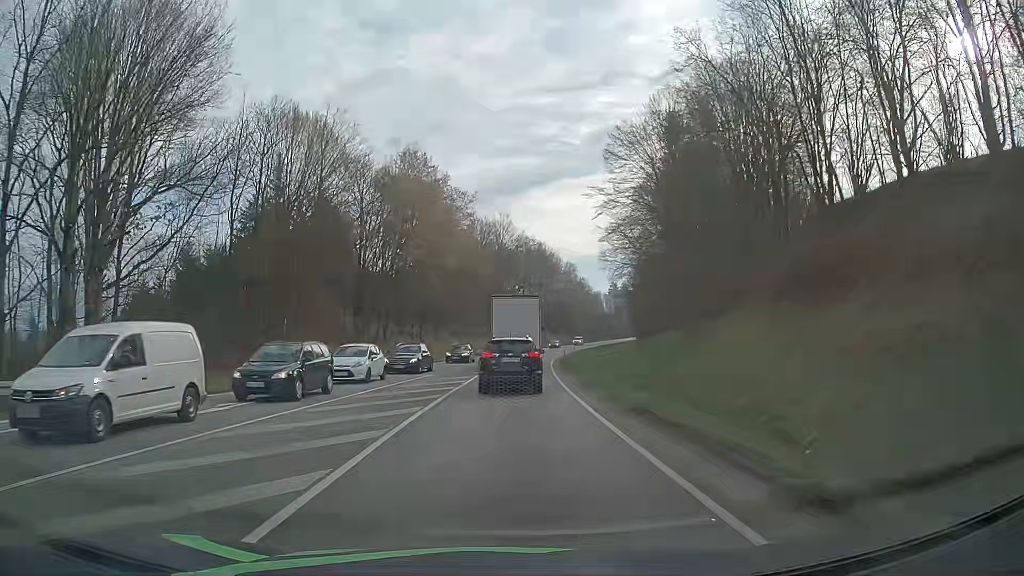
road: primary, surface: asphalt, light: Day
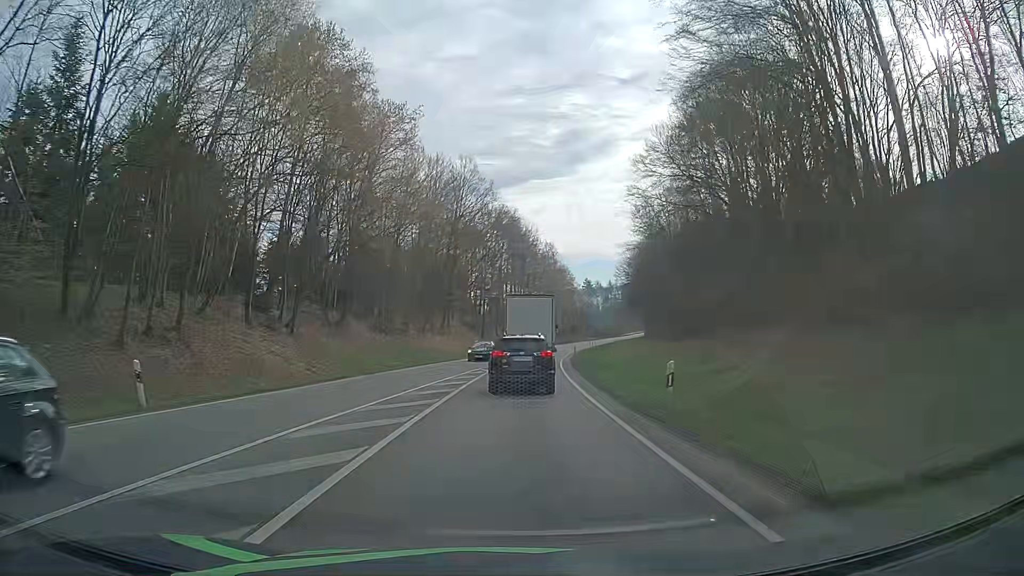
(+0.6, +37.7) m; +3°
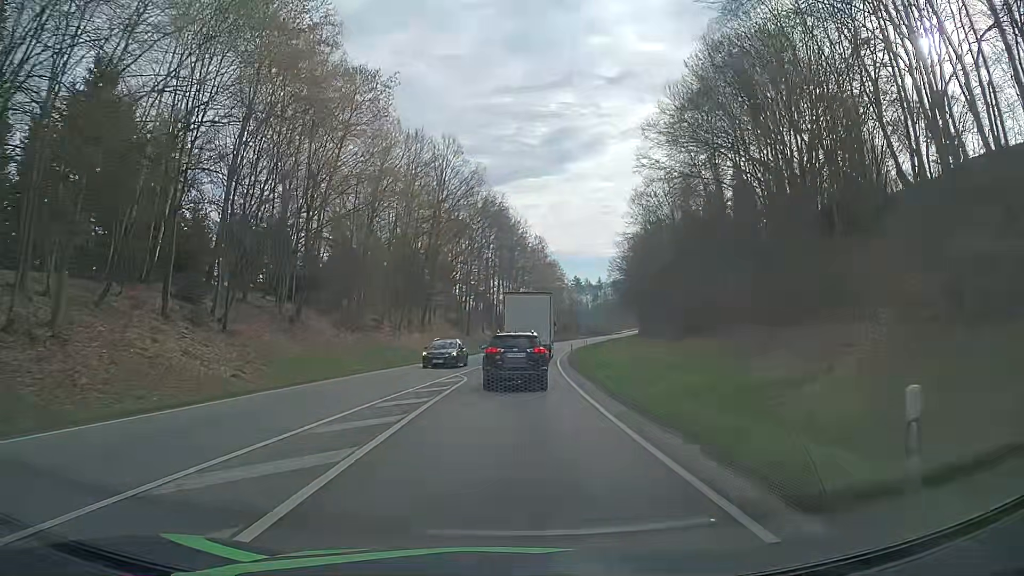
(0.0, +8.1) m; +1°
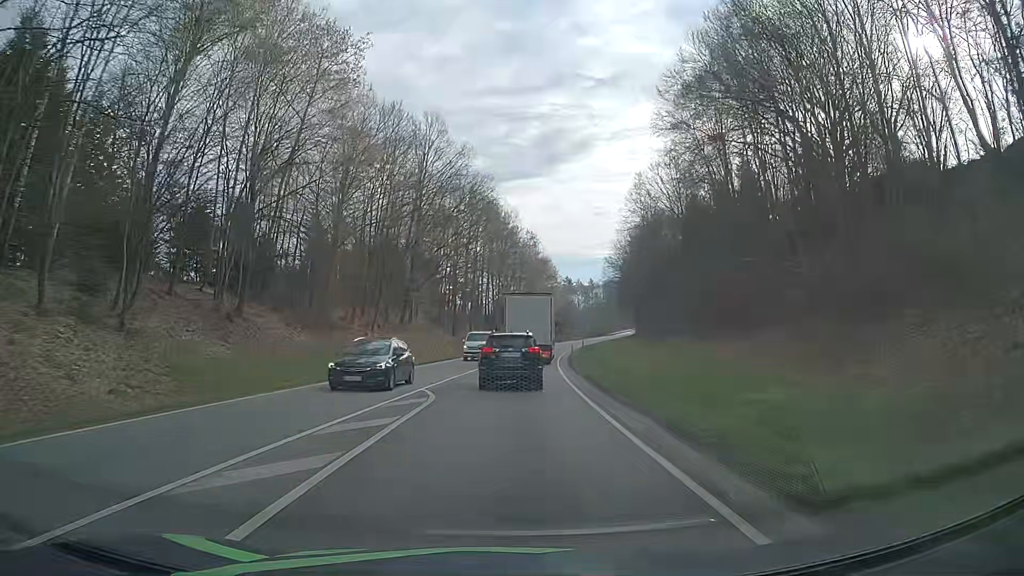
(0.0, +8.2) m; +1°
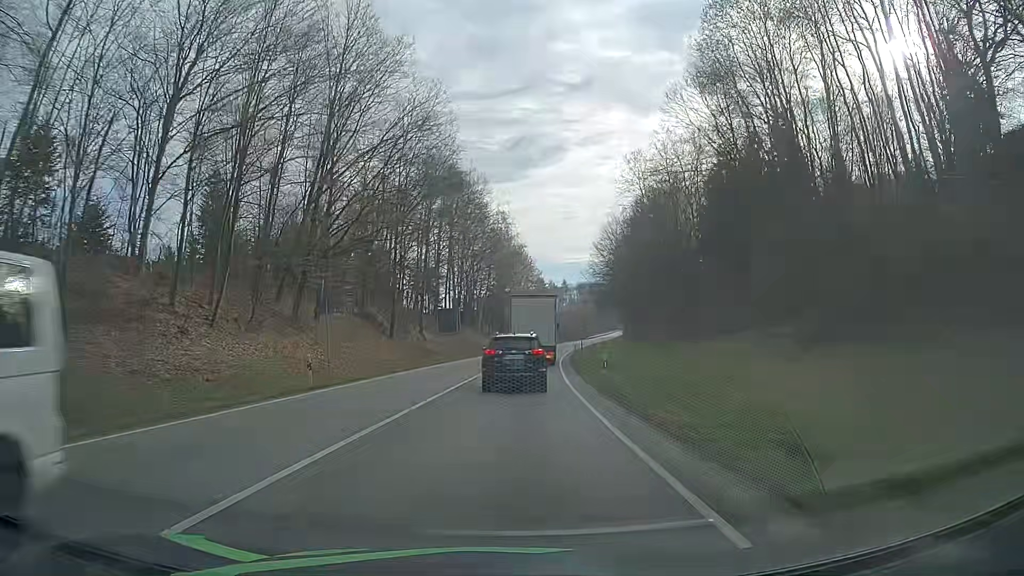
(+0.4, +26.3) m; +2°
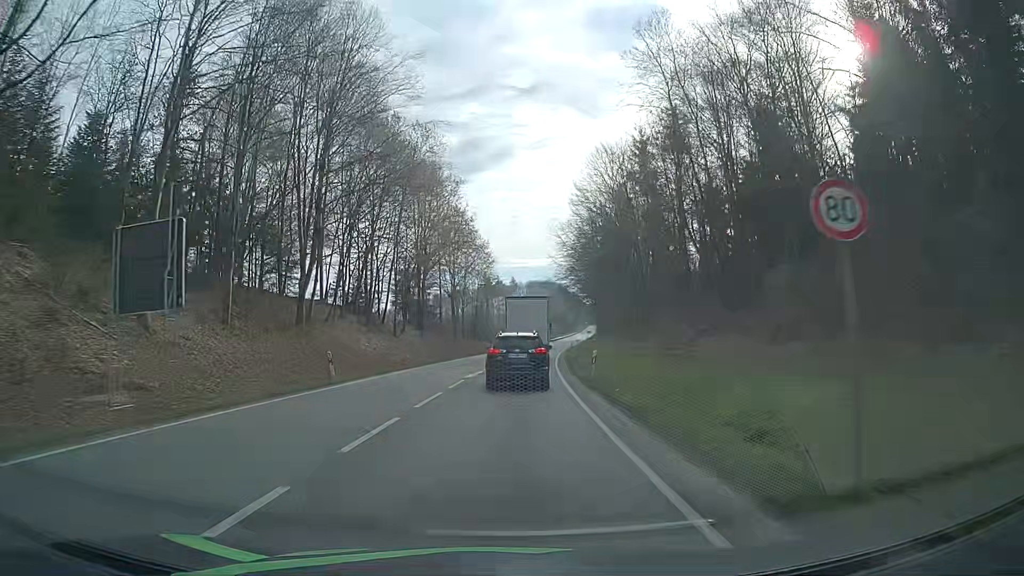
(+2.5, +47.7) m; +5°
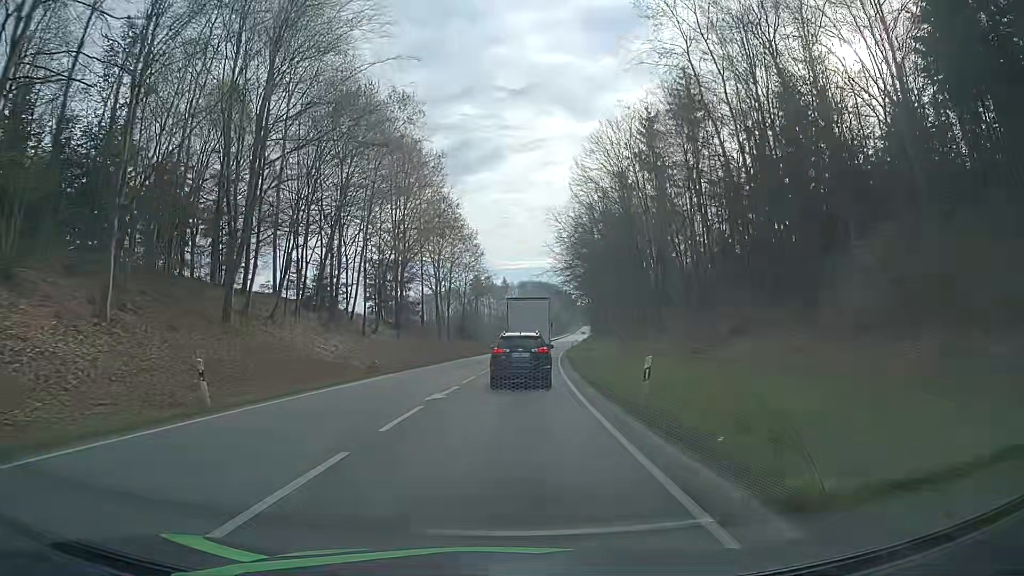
(+0.1, +9.9) m; +1°
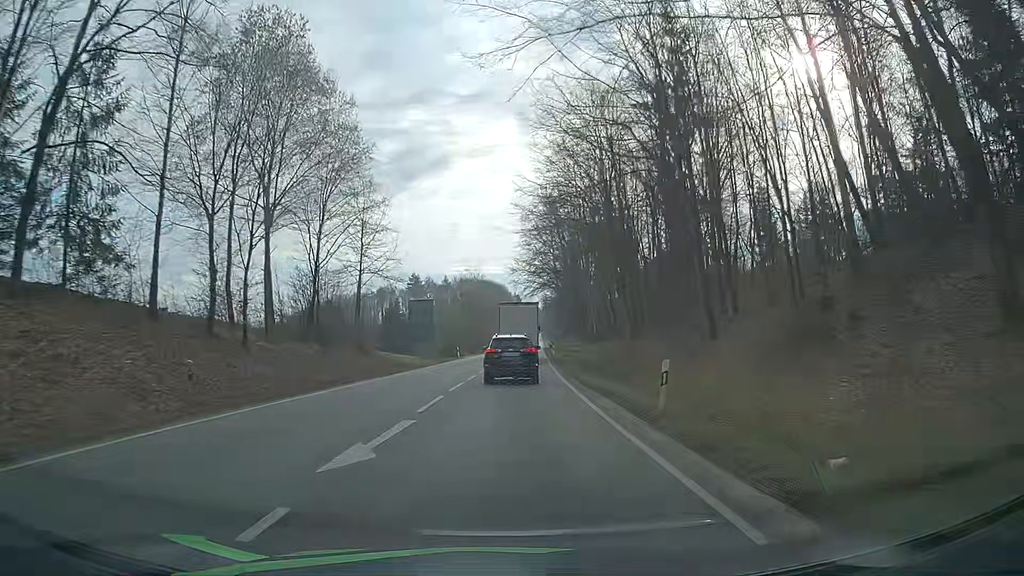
(+2.1, +50.9) m; +4°
(0, +10) (0, +20) (+1, +30) (+1, +40) (+2, +50) (+2, +60) (+3, +70) (+3, +80) (+4, +90) (+4, +100) m
